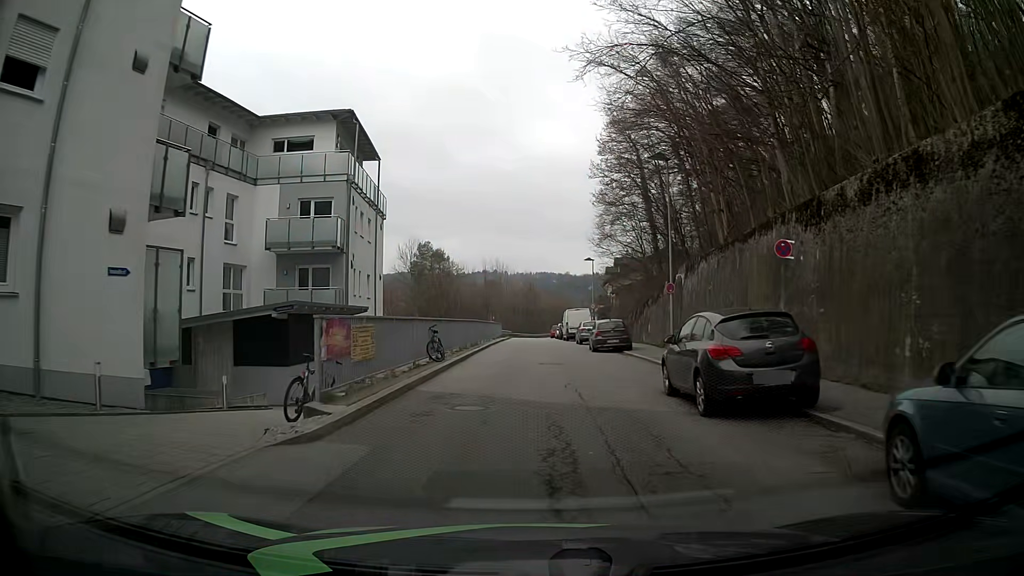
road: residential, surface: asphalt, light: Day
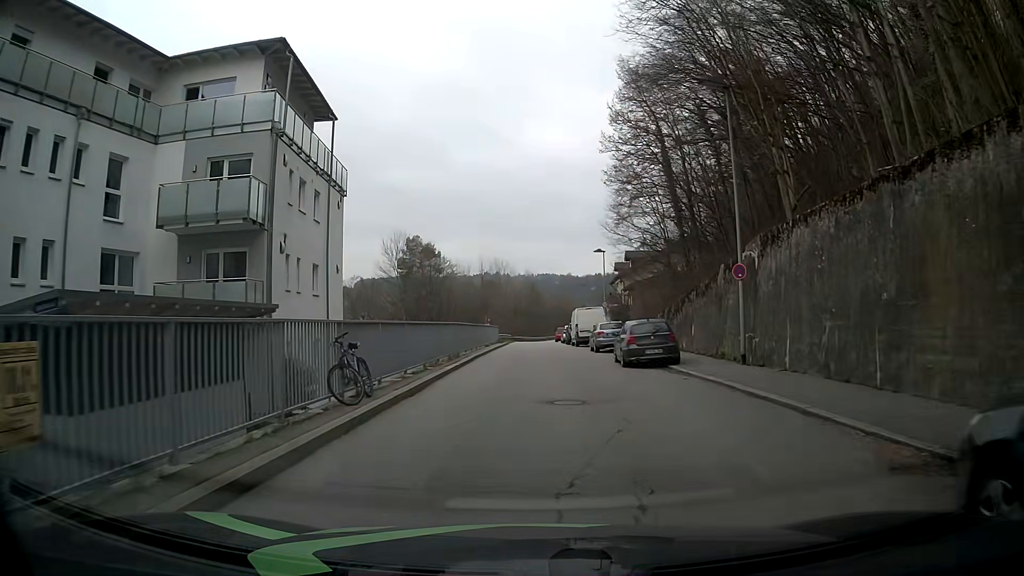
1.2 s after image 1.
(+0.1, +9.3) m; +1°
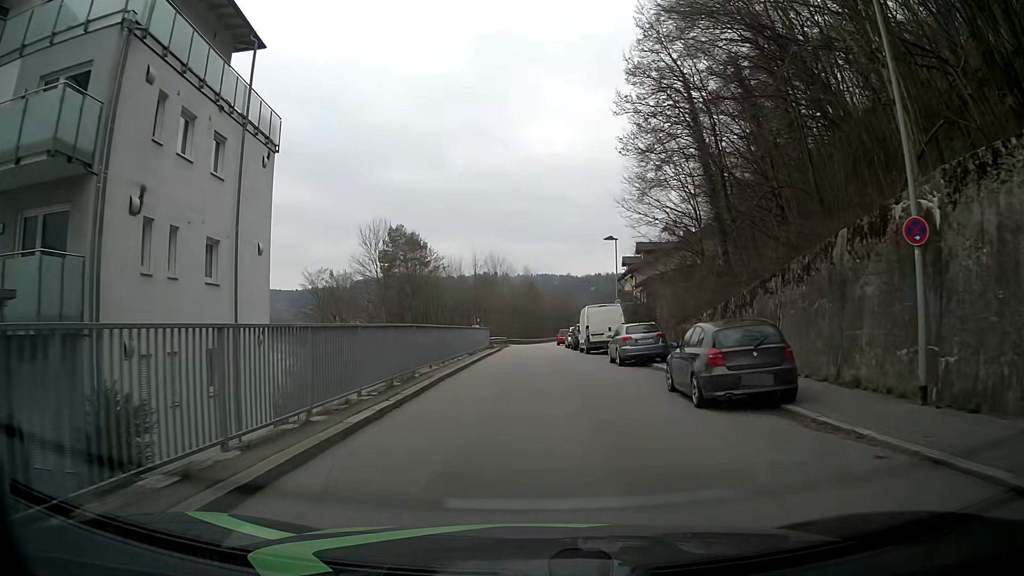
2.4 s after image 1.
(-0.1, +9.3) m; -1°
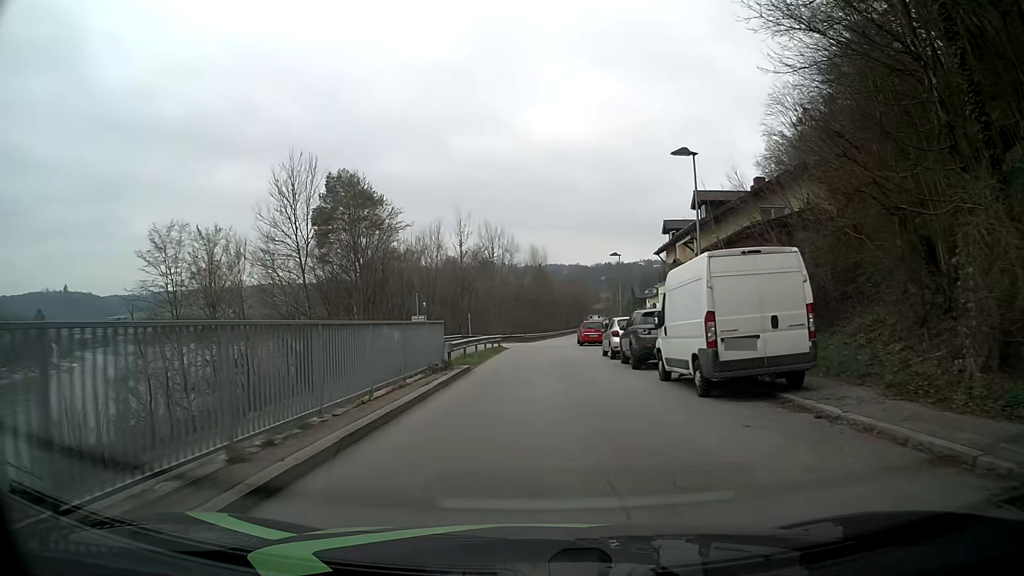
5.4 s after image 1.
(0.0, +23.4) m; -1°
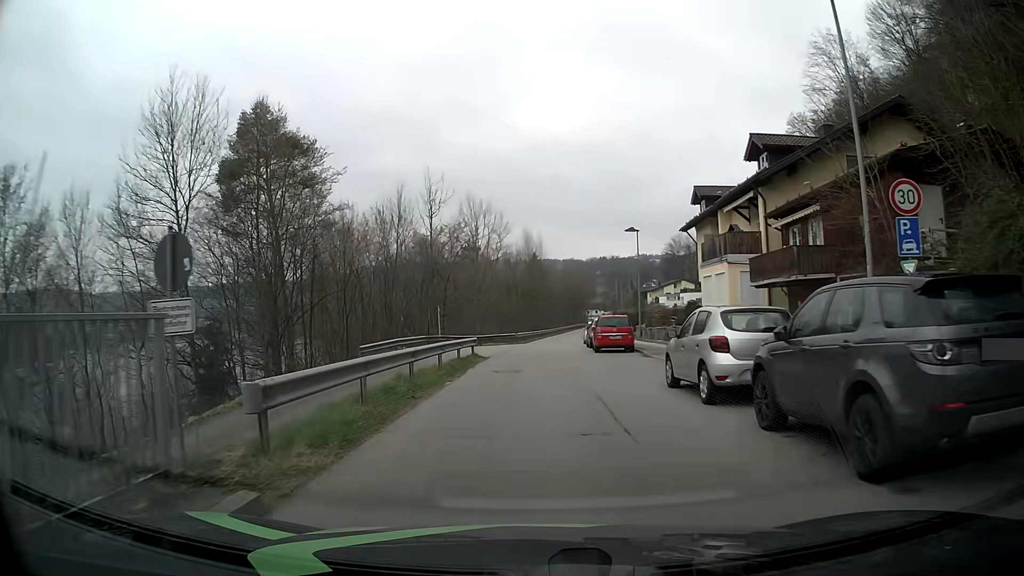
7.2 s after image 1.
(0.0, +14.2) m; 0°
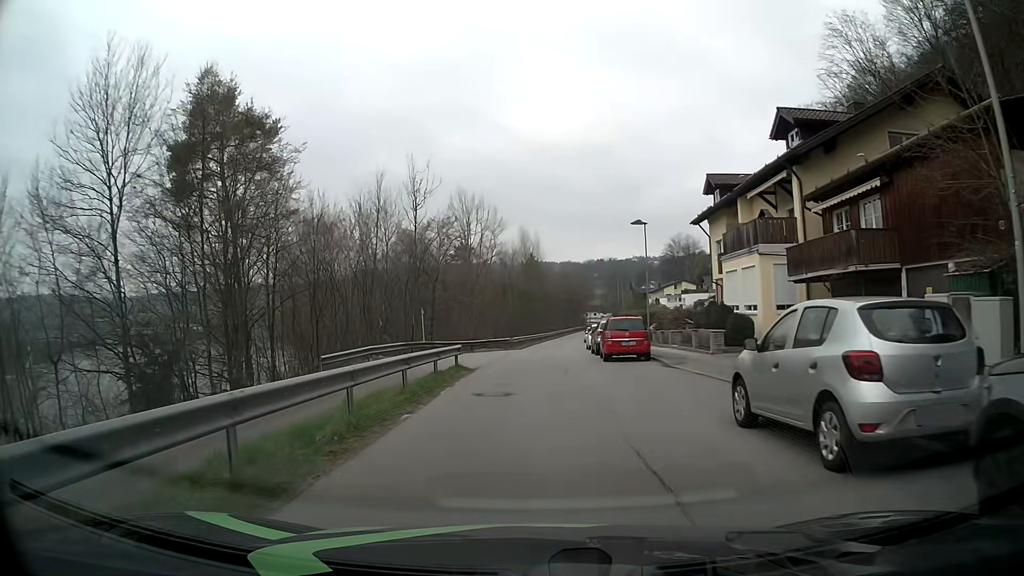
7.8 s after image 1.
(+0.1, +4.8) m; +1°
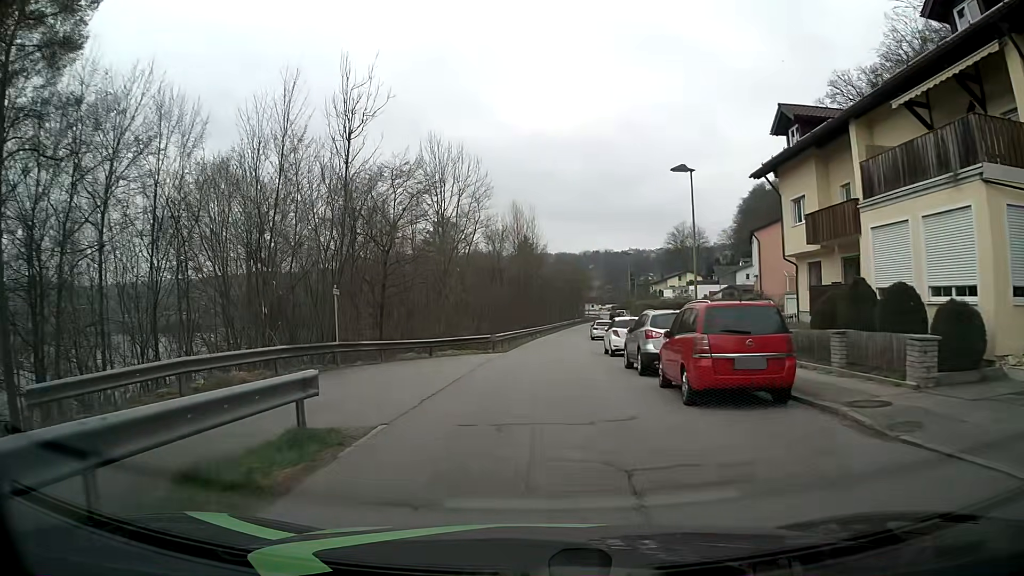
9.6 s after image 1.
(+0.1, +14.3) m; +1°
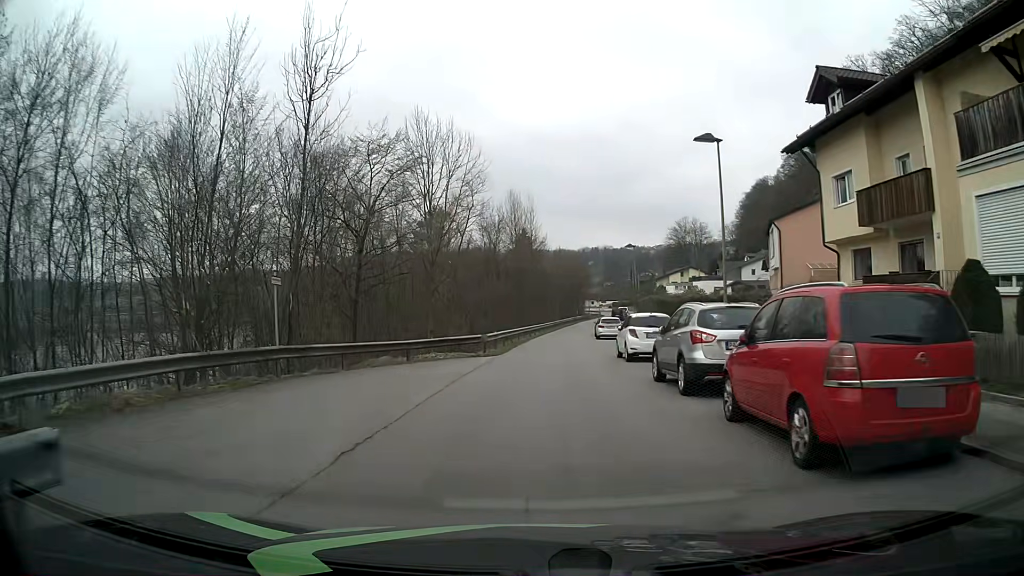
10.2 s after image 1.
(0.0, +4.8) m; 0°
